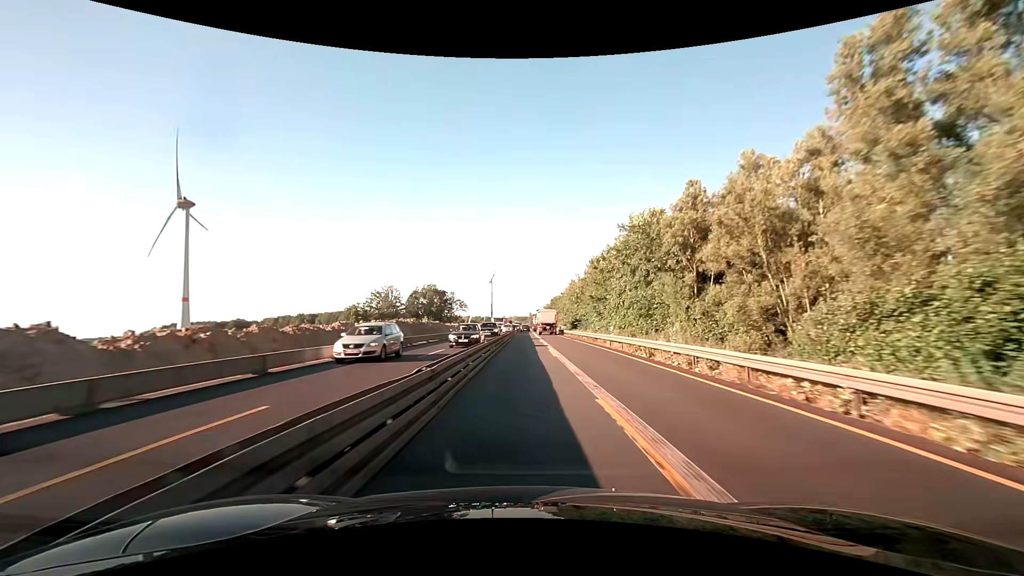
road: motorway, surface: asphalt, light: Day
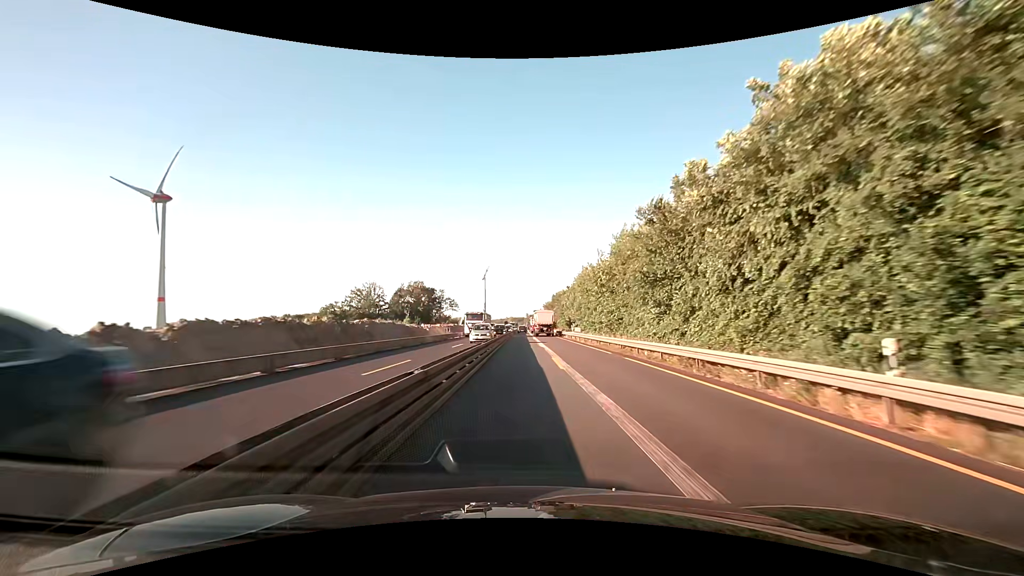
(+0.1, +25.0) m; 0°
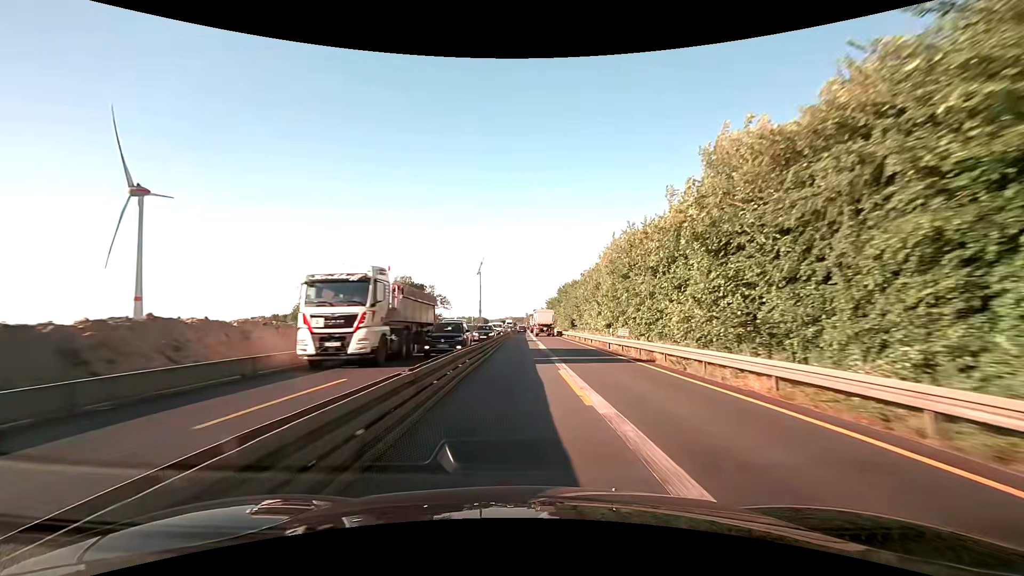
(+0.1, +25.0) m; 0°
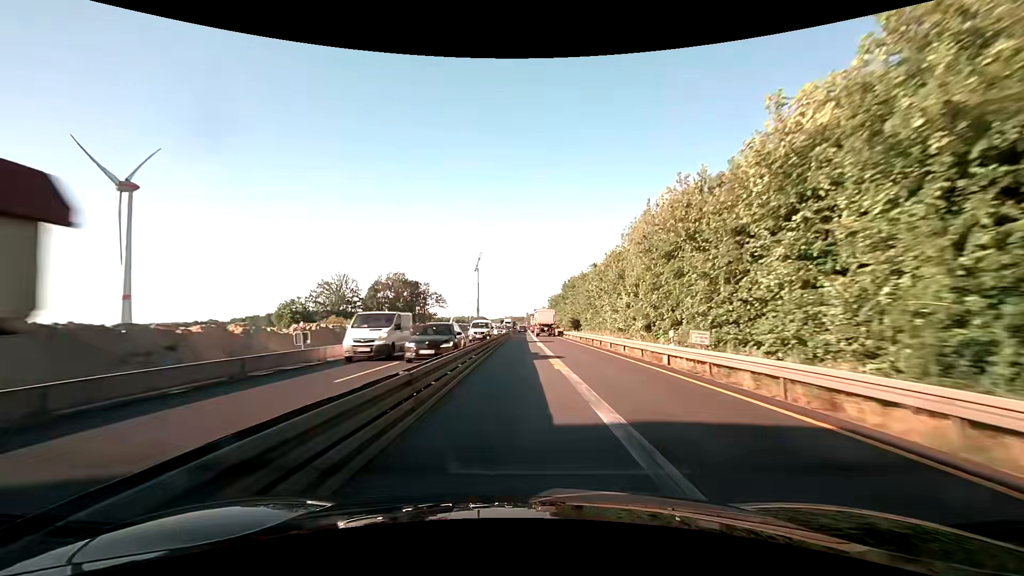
(0.0, +12.5) m; 0°
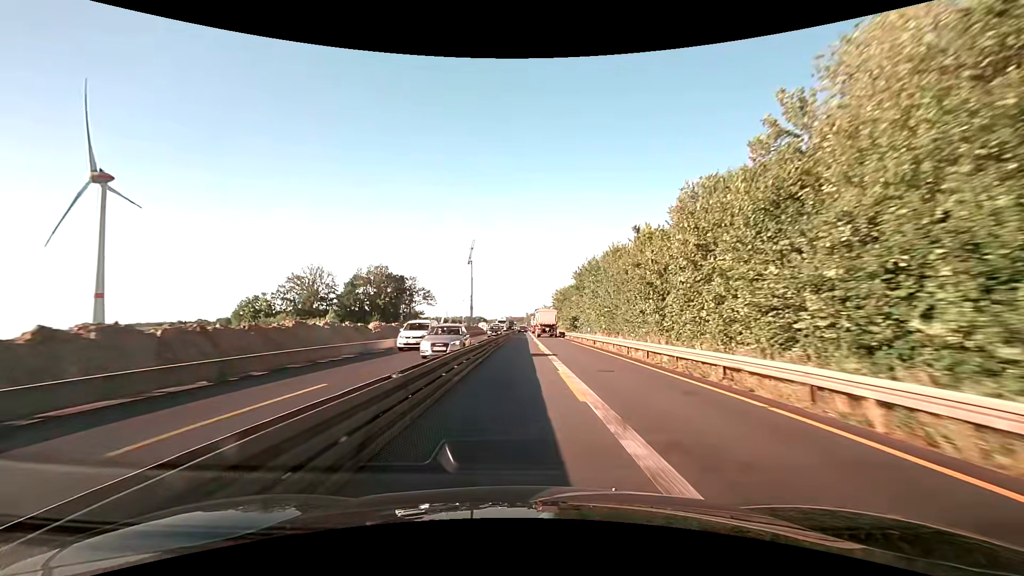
(+0.1, +25.1) m; 0°
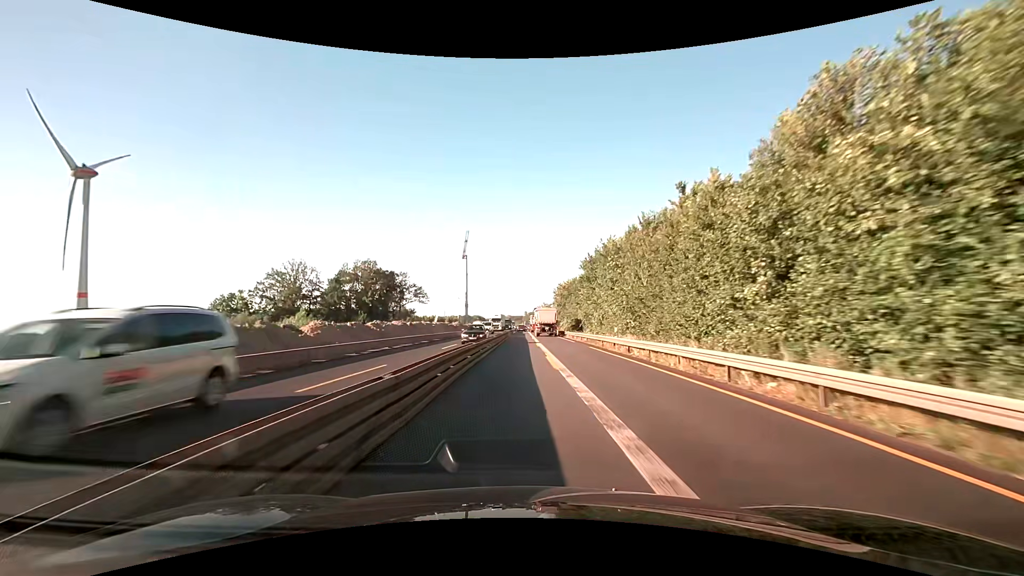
(0.0, +12.5) m; 0°
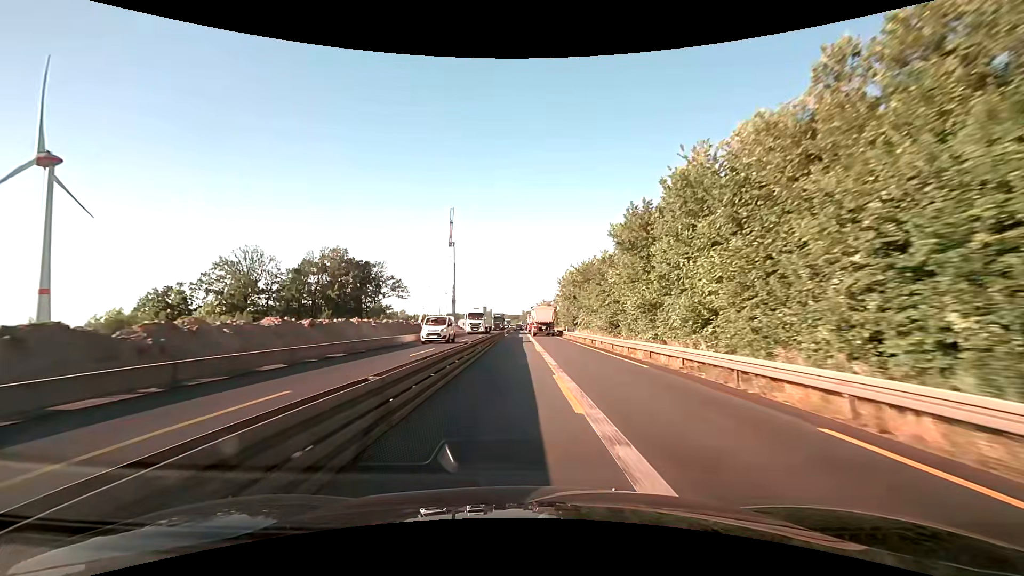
(+0.1, +25.1) m; 0°
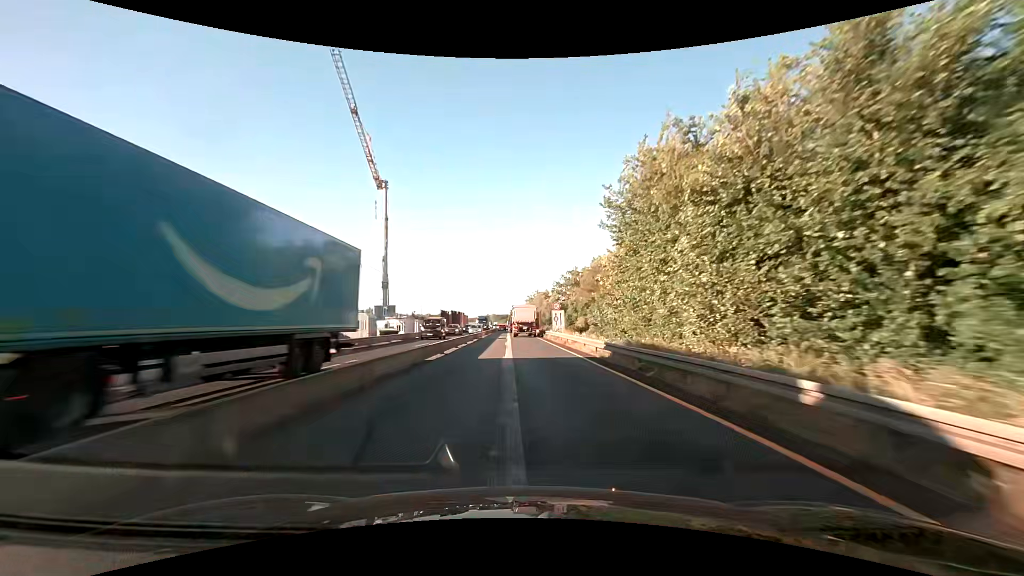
(+0.6, +62.7) m; +1°
(0, +10) (0, +20) (0, +30) (0, +40) (0, +50) (-1, +60) (-1, +70) (-1, +80) (-1, +90) (-1, +100) m
